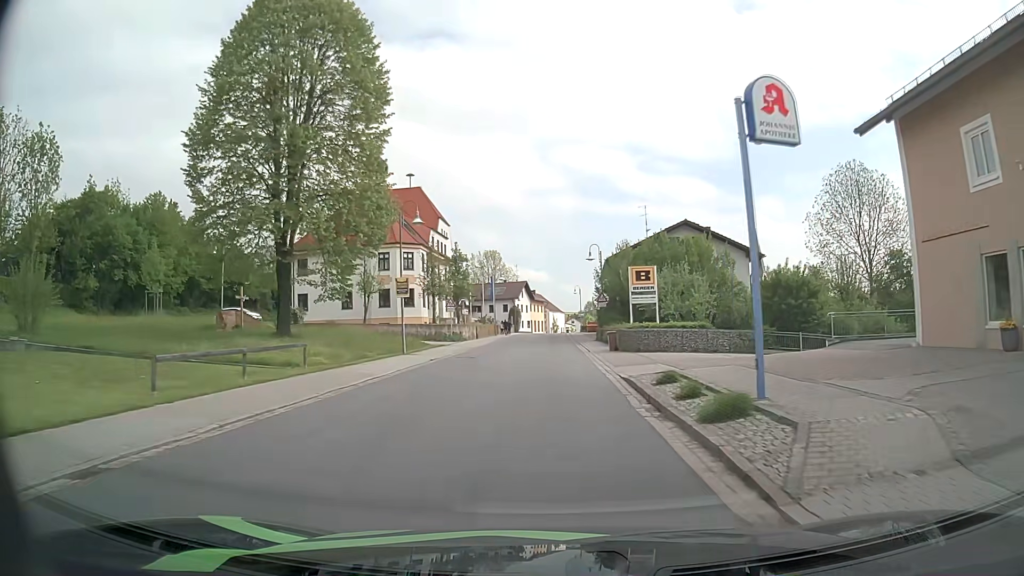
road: secondary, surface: asphalt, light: Day
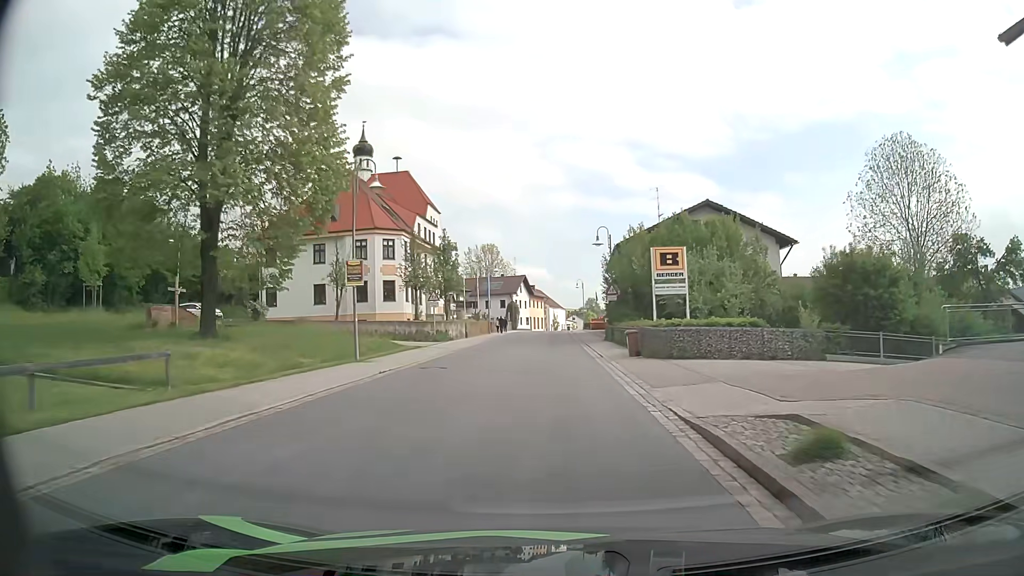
(0.0, +7.6) m; 0°
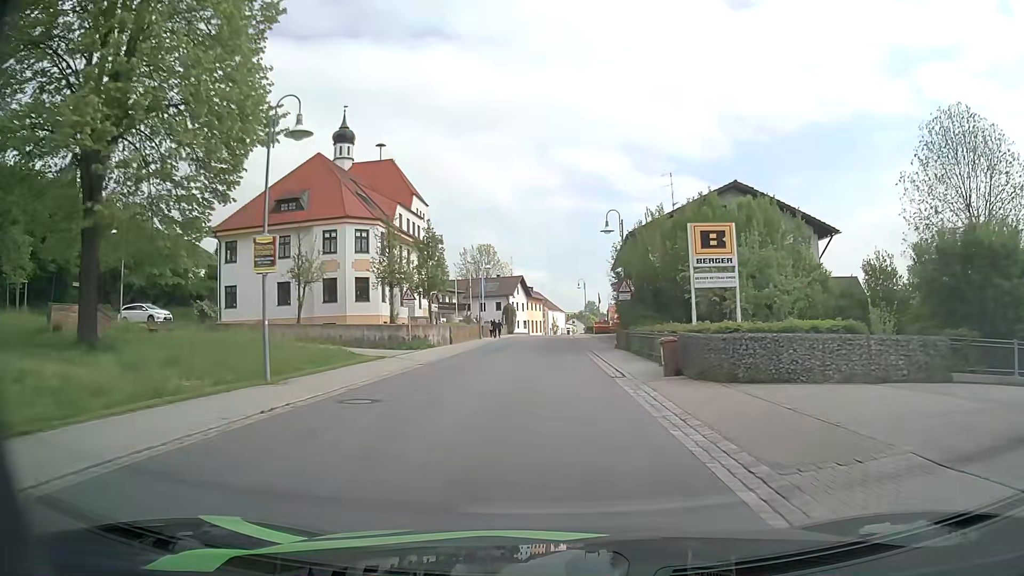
(0.0, +7.5) m; 0°
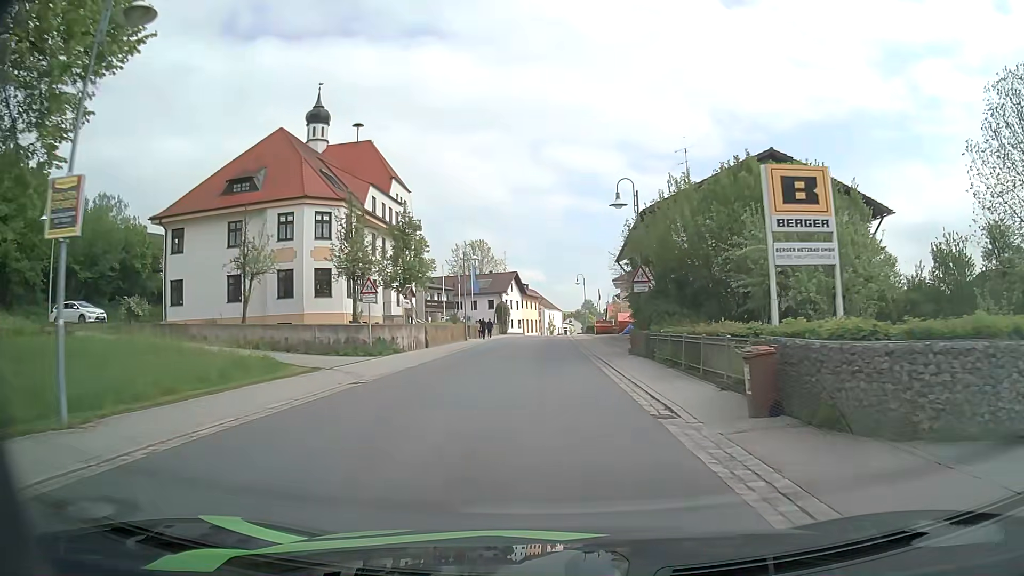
(0.0, +7.4) m; 0°
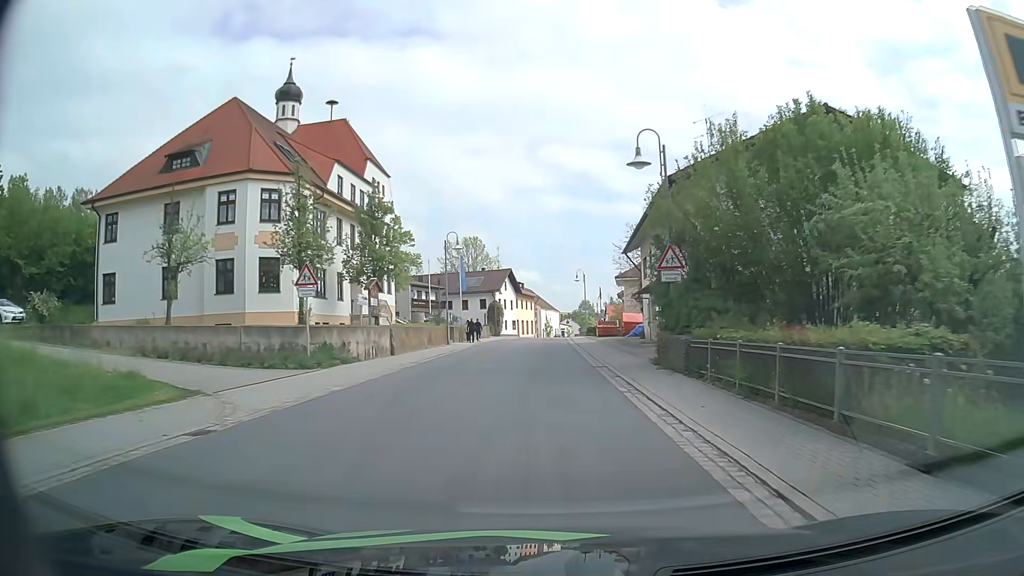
(0.0, +7.3) m; 0°
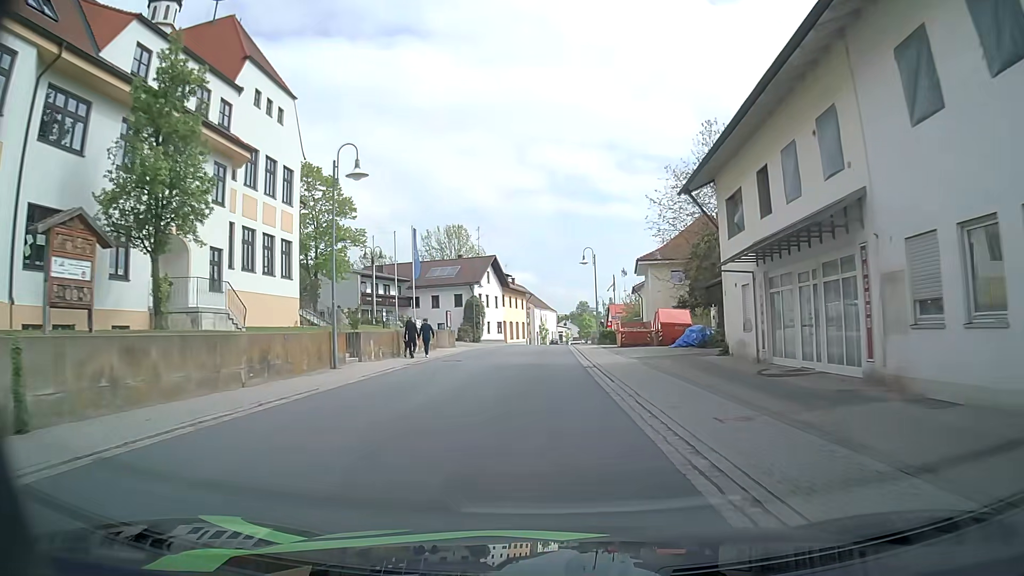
(+0.1, +21.9) m; +1°
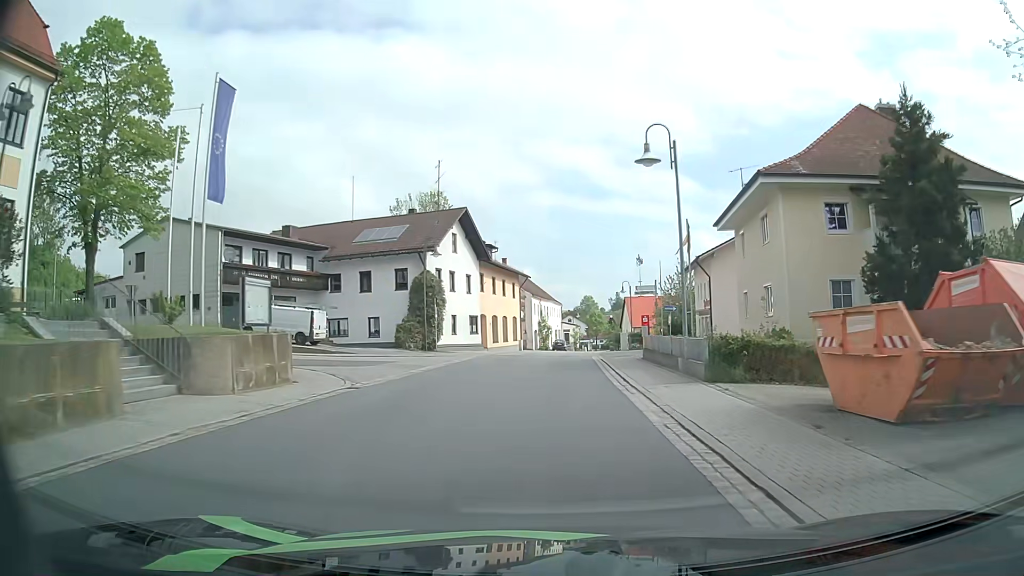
(-0.5, +30.0) m; -1°
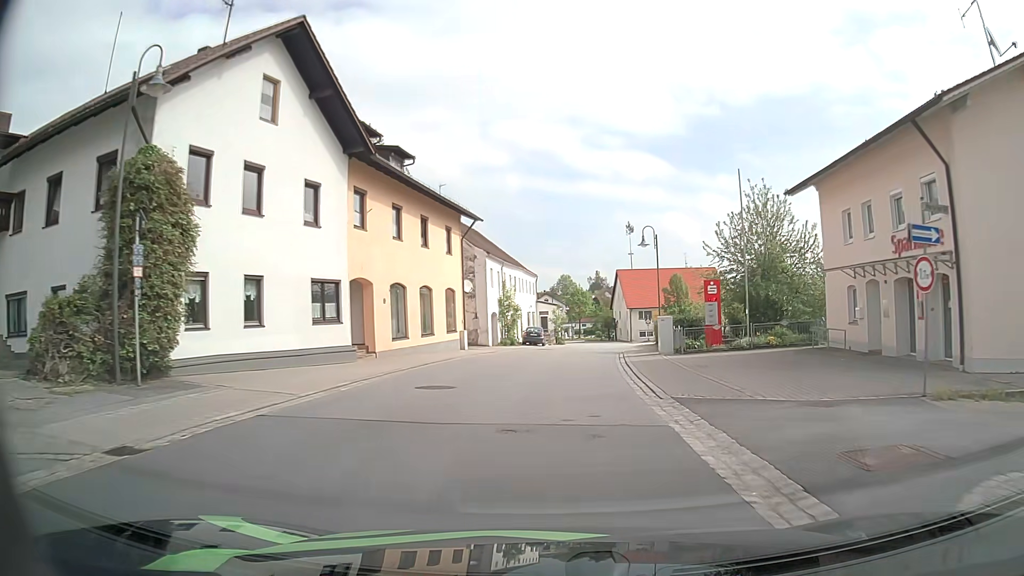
(+0.5, +29.5) m; +2°
(0, +10) (+1, +20) (+1, +30) (+3, +40) (+4, +50) (+6, +60) (+7, +69) (+8, +79) (+8, +89) (+7, +99) m
